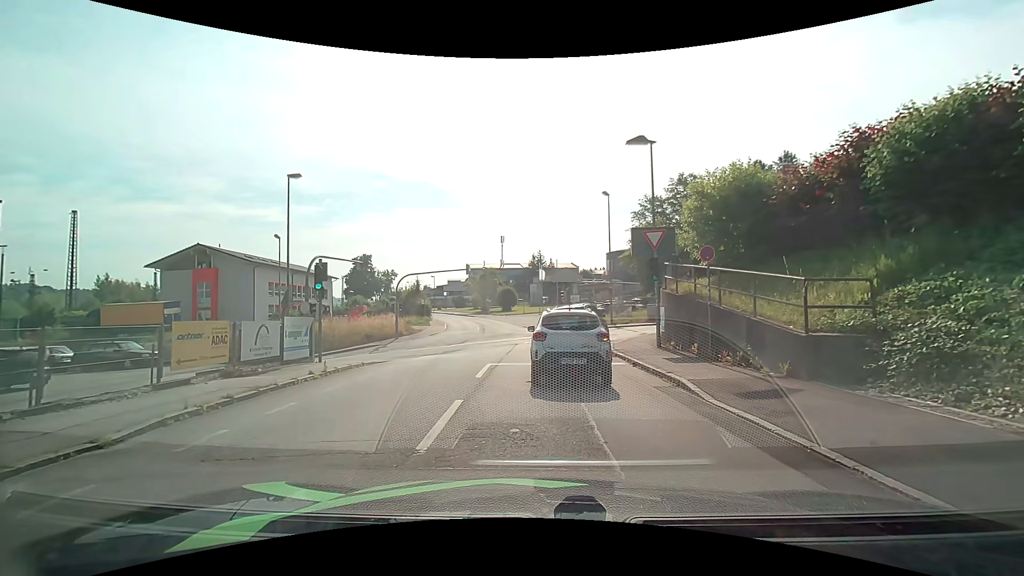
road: residential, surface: asphalt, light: Day
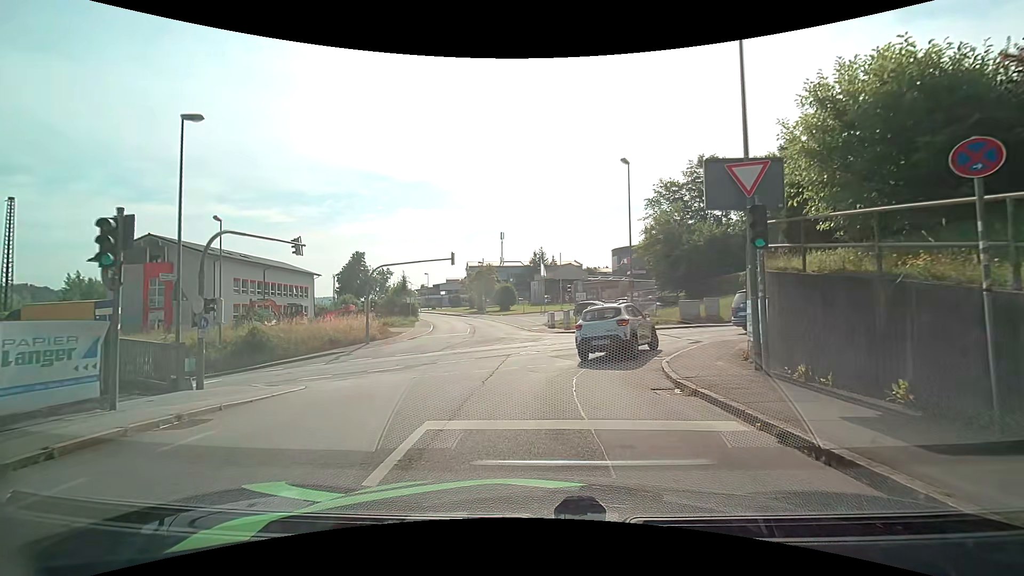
(+0.1, +8.4) m; 0°
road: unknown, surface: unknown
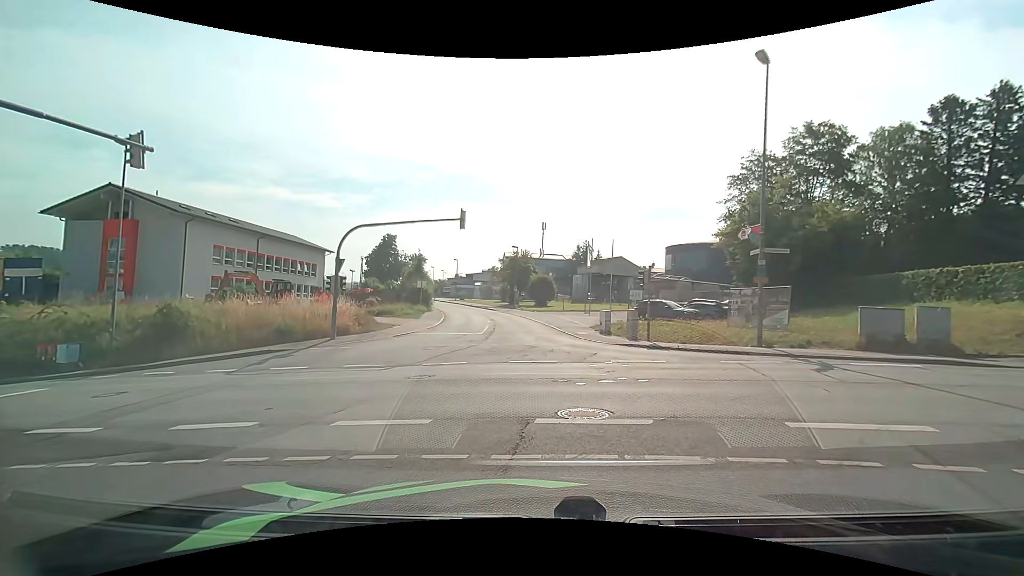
(-0.3, +12.5) m; -7°
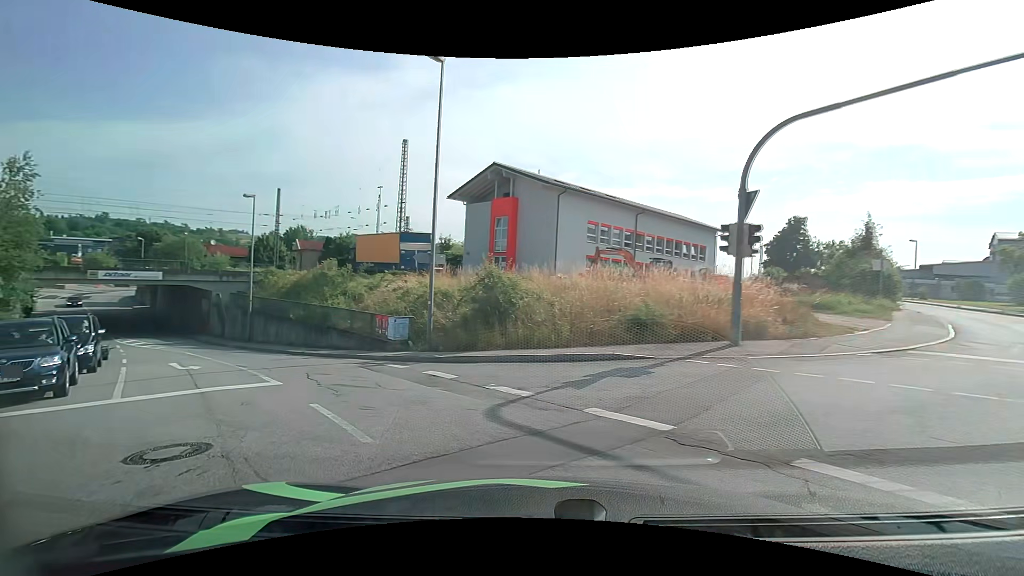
(-3.2, +12.4) m; -39°
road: tertiary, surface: asphalt
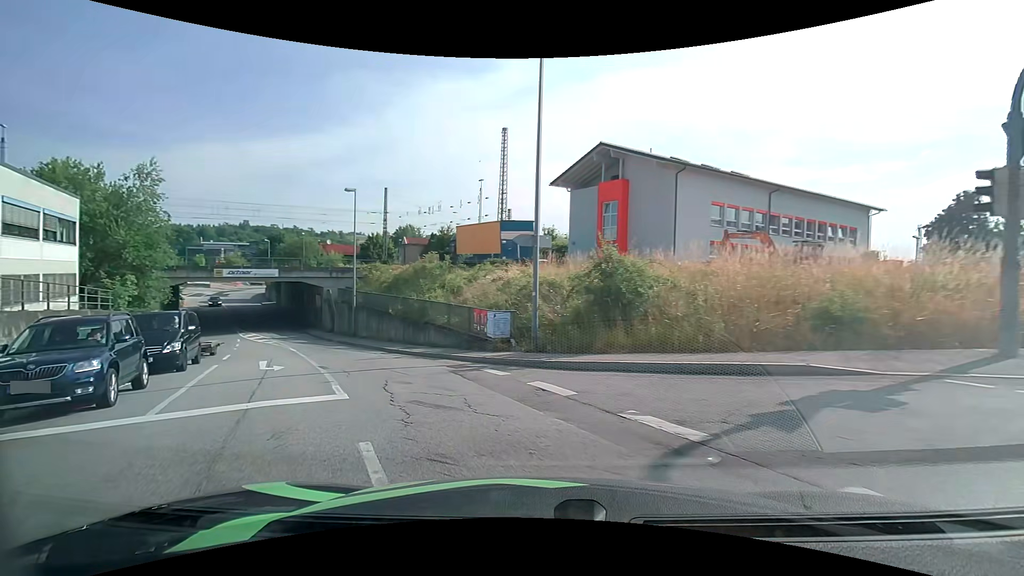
(-0.3, +3.2) m; -12°
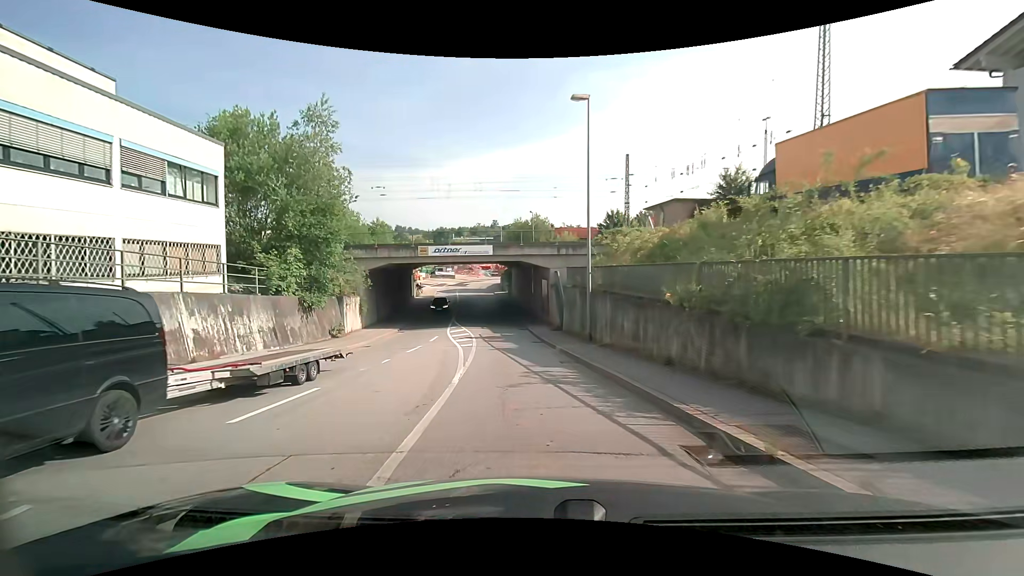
(-4.6, +14.9) m; -27°
